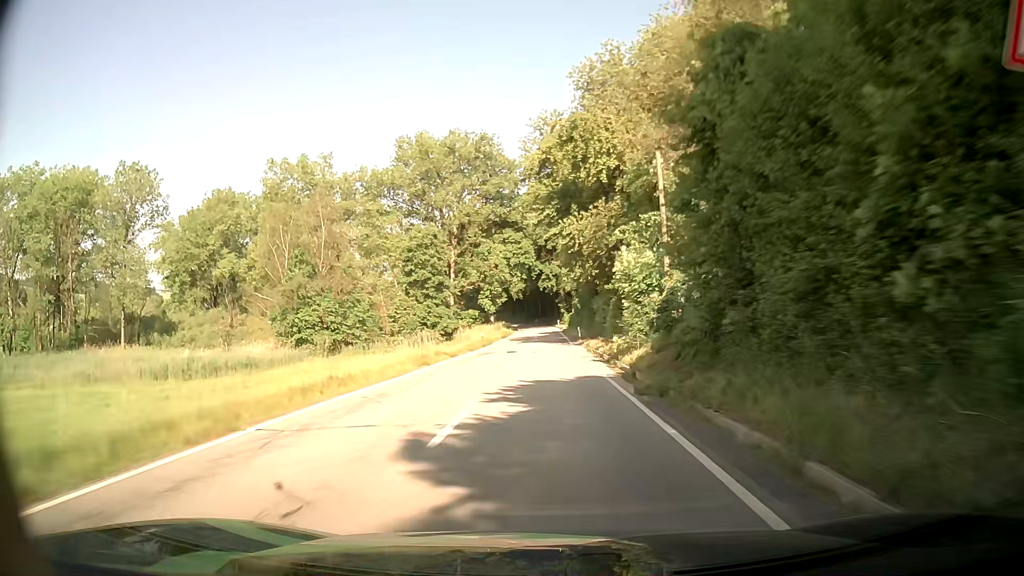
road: secondary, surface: asphalt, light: Day
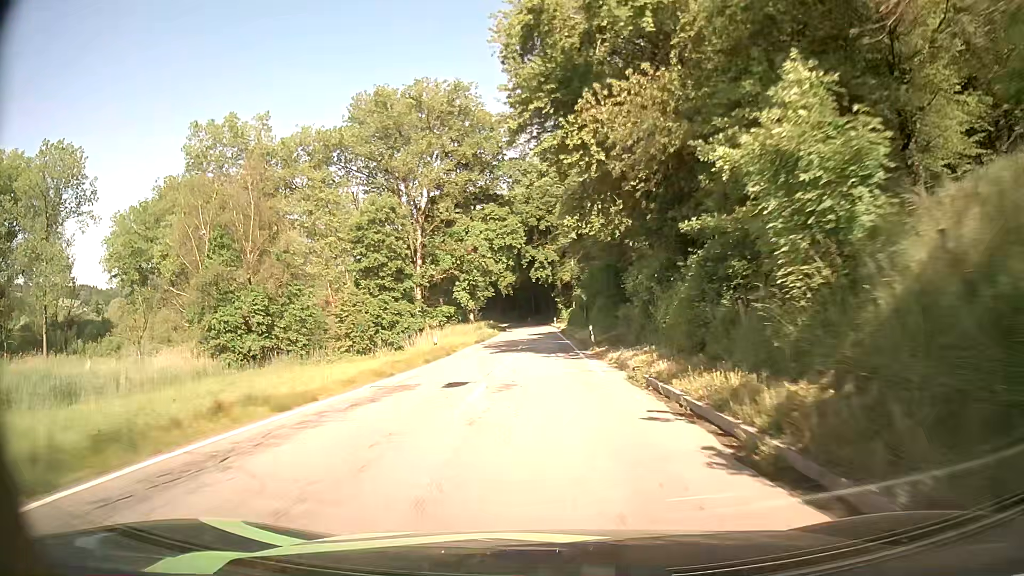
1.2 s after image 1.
(+0.1, +20.1) m; 0°
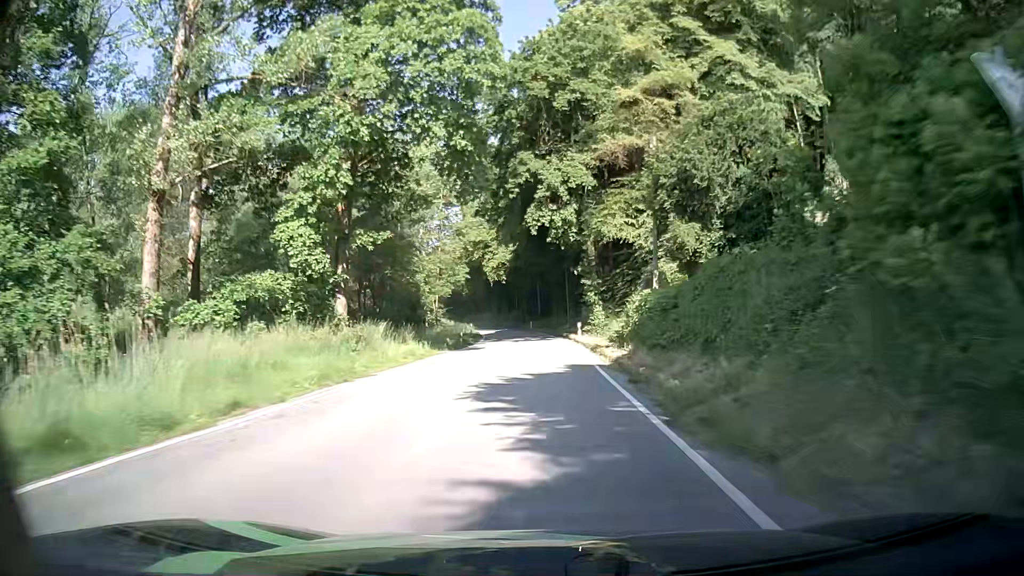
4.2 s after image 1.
(-0.3, +51.4) m; -1°
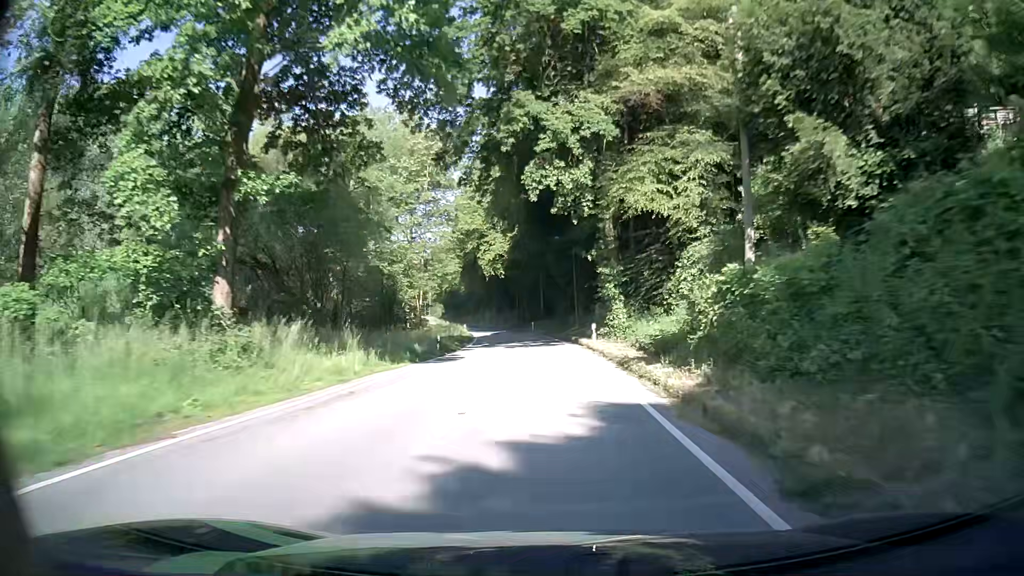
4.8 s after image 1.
(0.0, +10.4) m; 0°
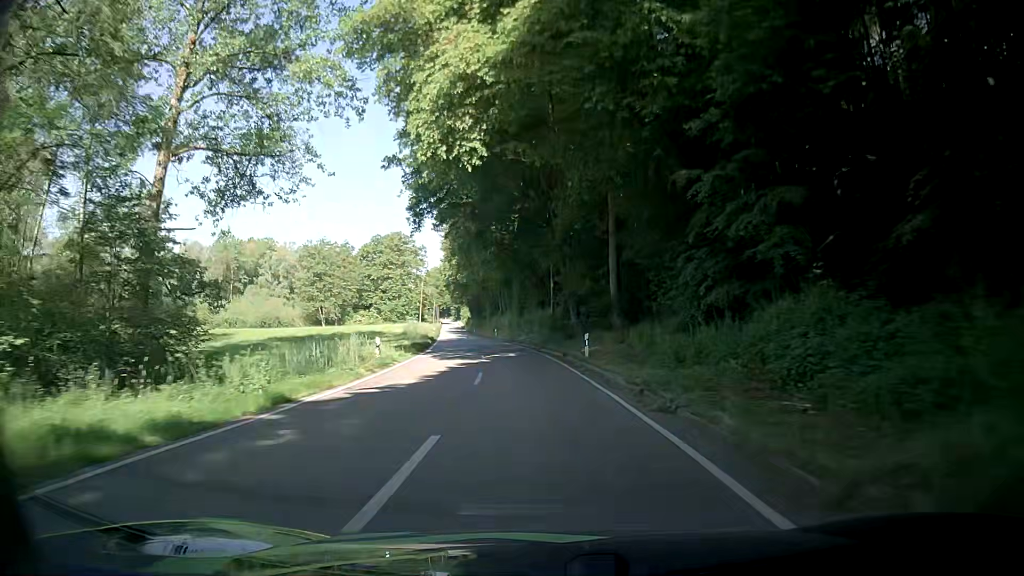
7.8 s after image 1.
(-1.2, +51.8) m; -3°
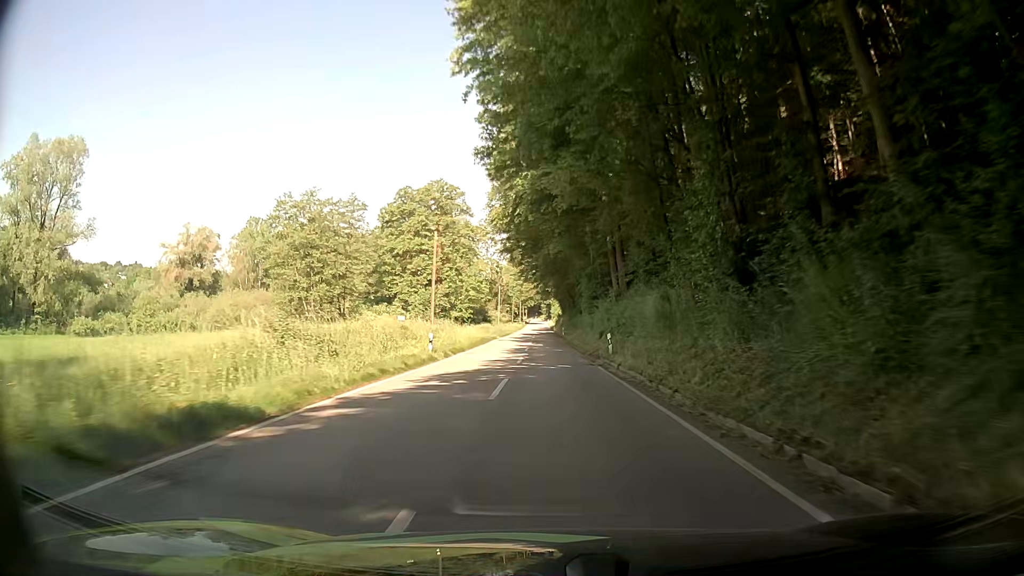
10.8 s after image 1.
(-4.4, +51.0) m; -9°
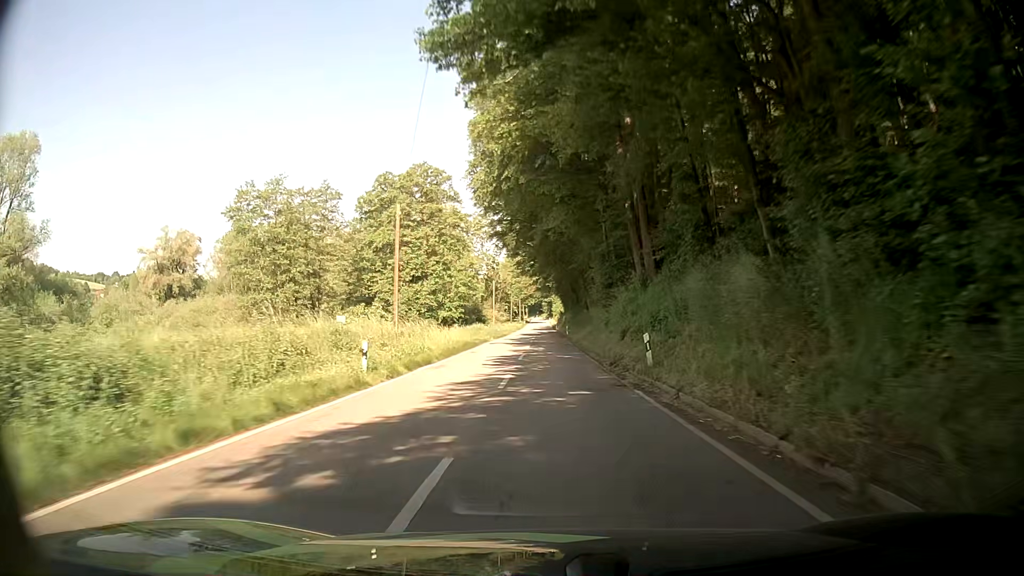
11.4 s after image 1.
(0.0, +10.1) m; 0°
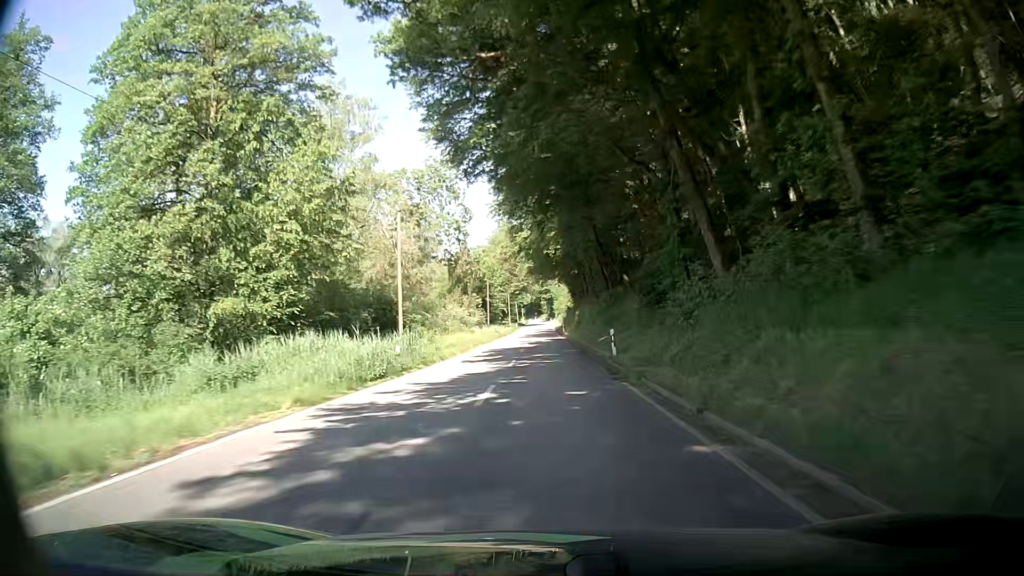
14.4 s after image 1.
(+0.2, +50.1) m; 0°
(0, +10) (0, +20) (0, +30) (0, +40) (0, +50) (0, +60) (0, +70) (0, +80) (0, +90) (0, +100) m
